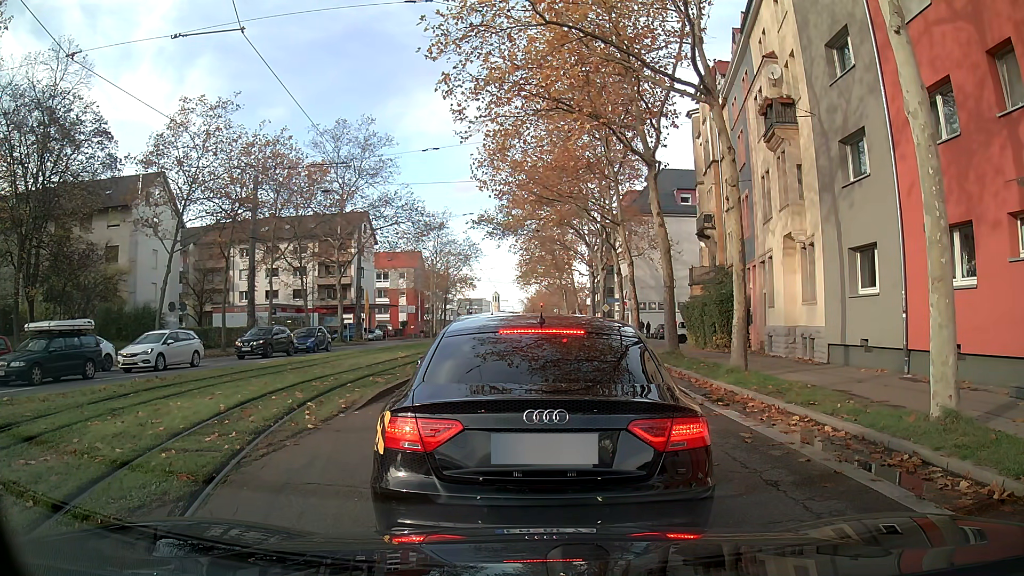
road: secondary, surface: asphalt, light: Day
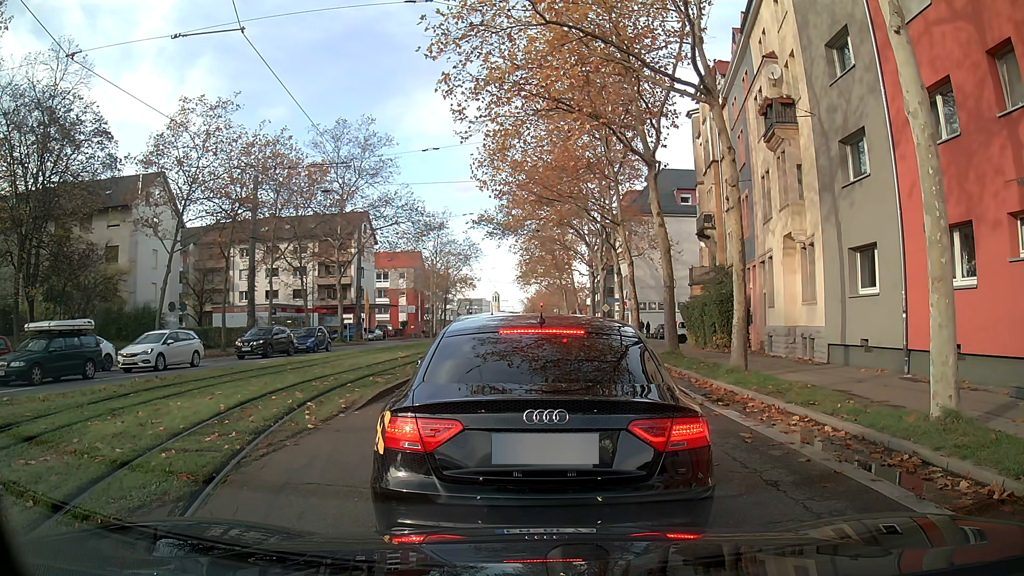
(0.0, 0.0) m; 0°
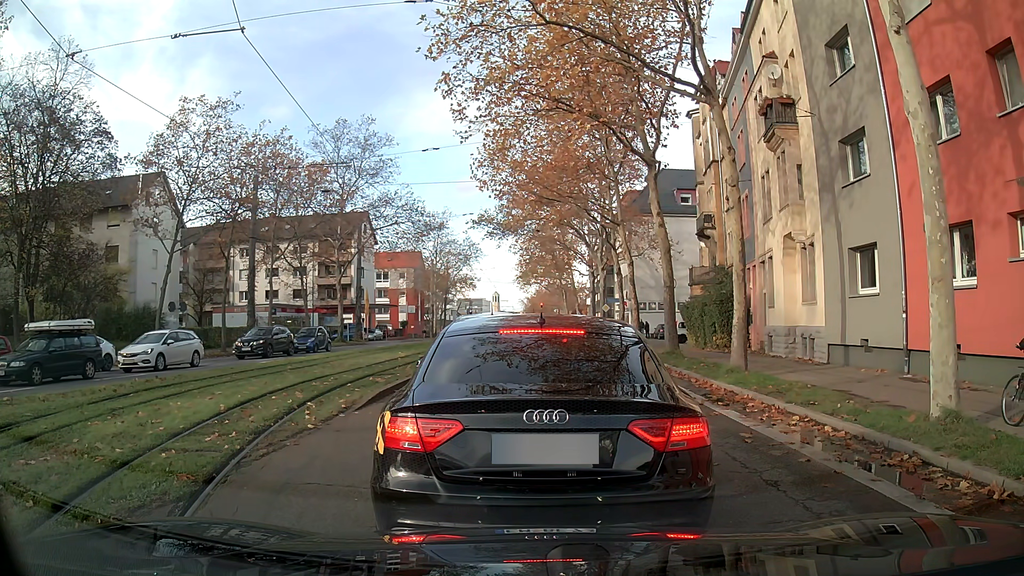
(0.0, 0.0) m; 0°
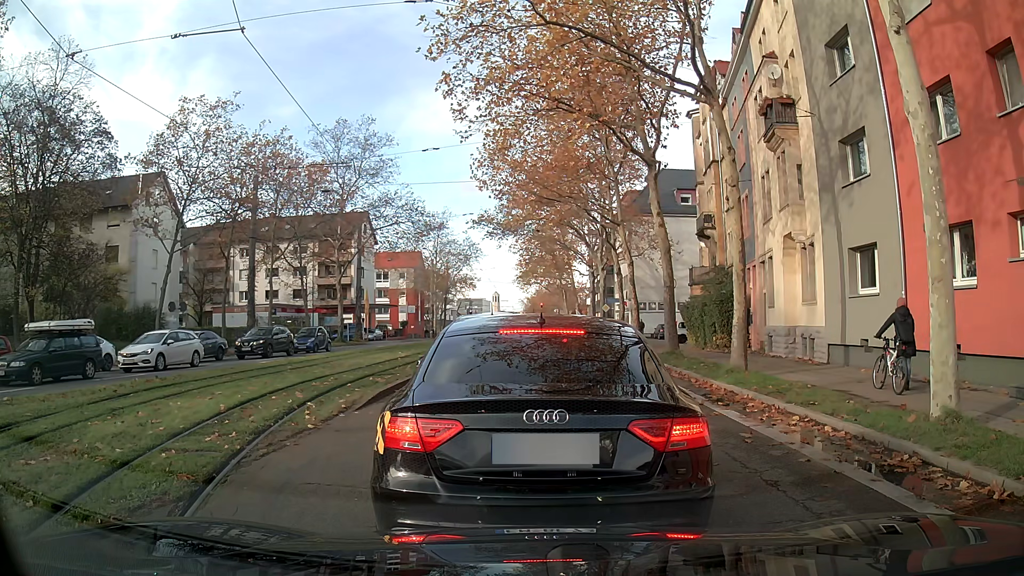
(0.0, 0.0) m; 0°
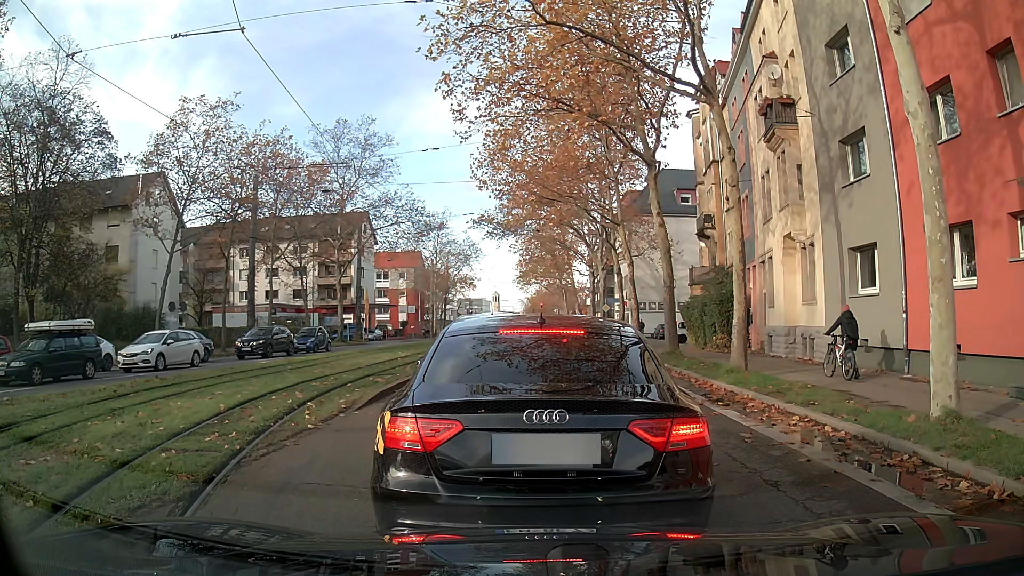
(0.0, 0.0) m; 0°
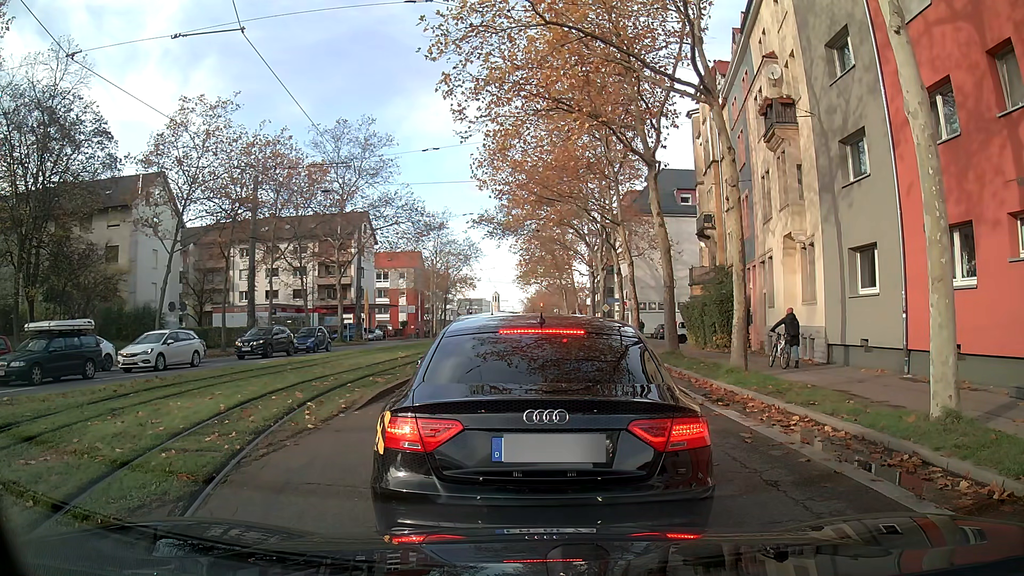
(0.0, 0.0) m; 0°
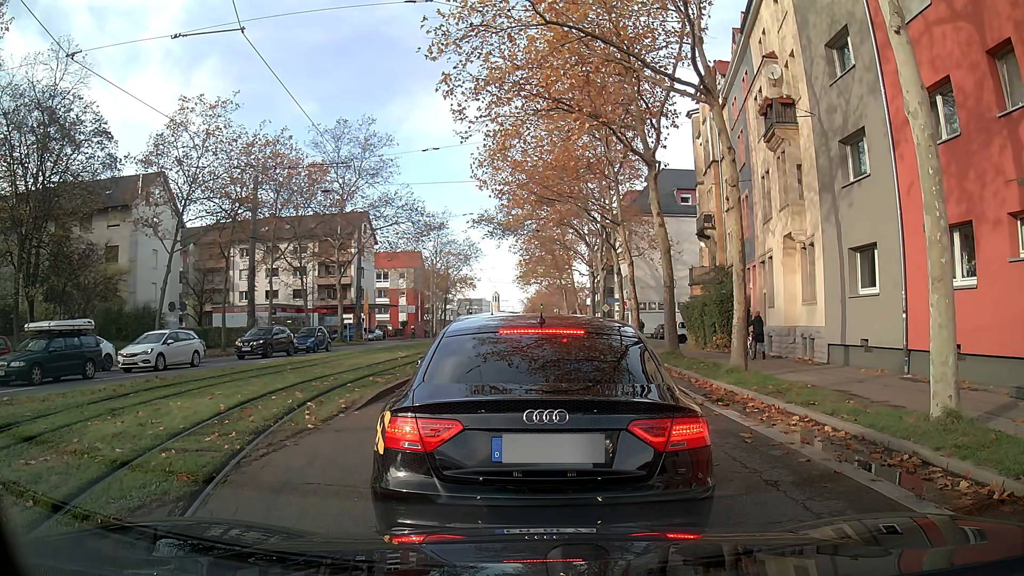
(0.0, 0.0) m; 0°
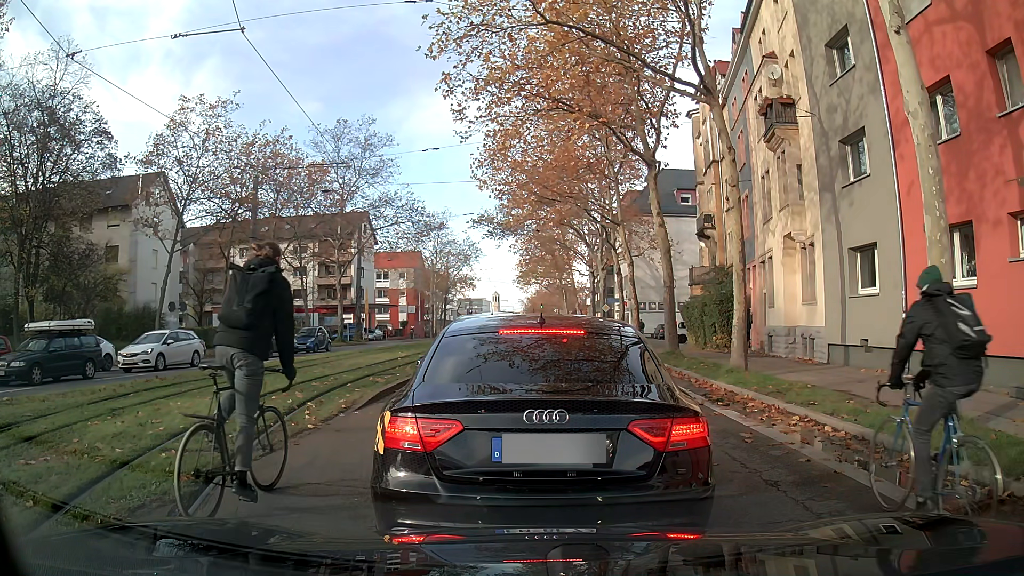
(0.0, 0.0) m; 0°
